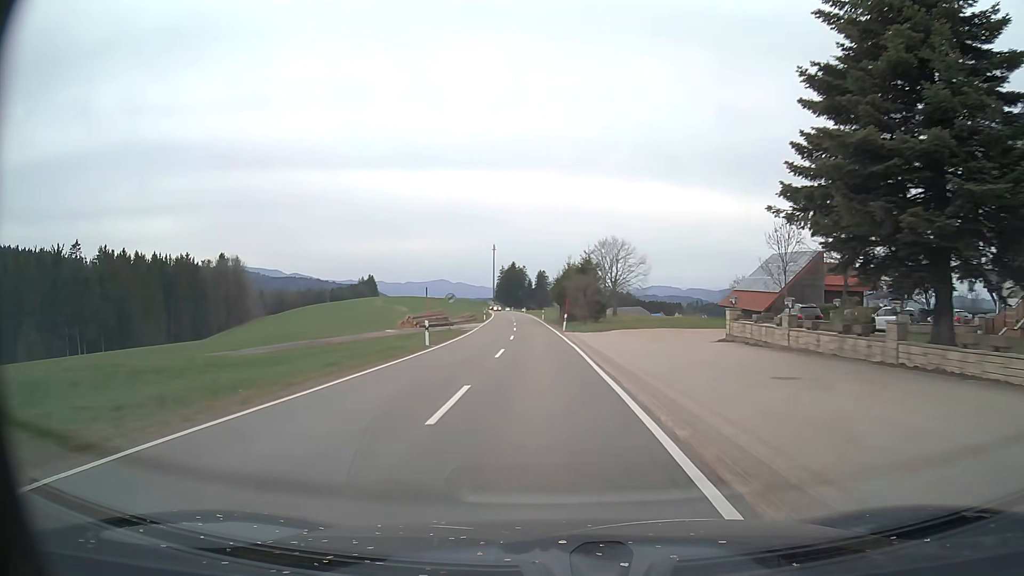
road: tertiary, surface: asphalt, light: Day
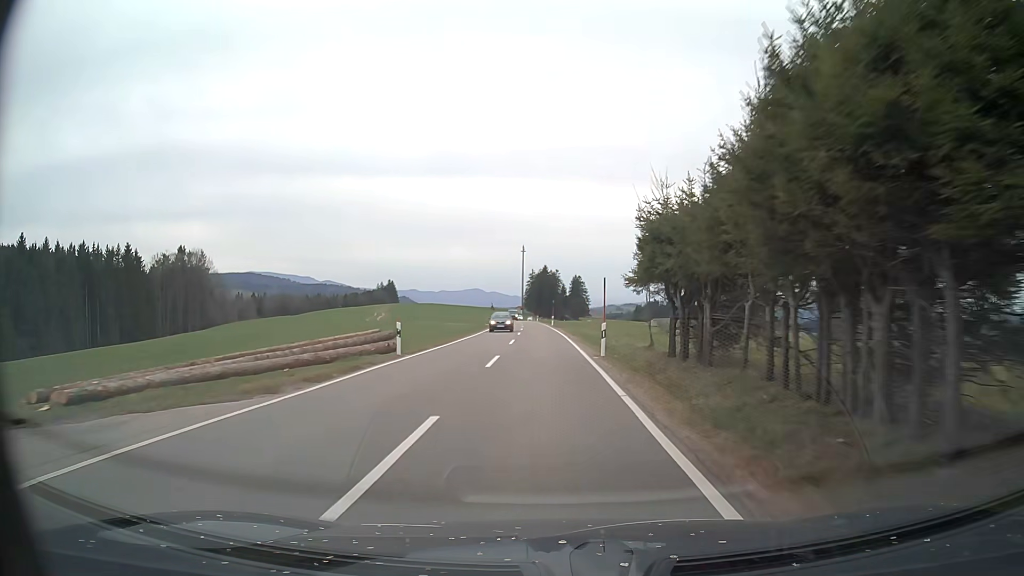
(-1.6, +53.4) m; -2°
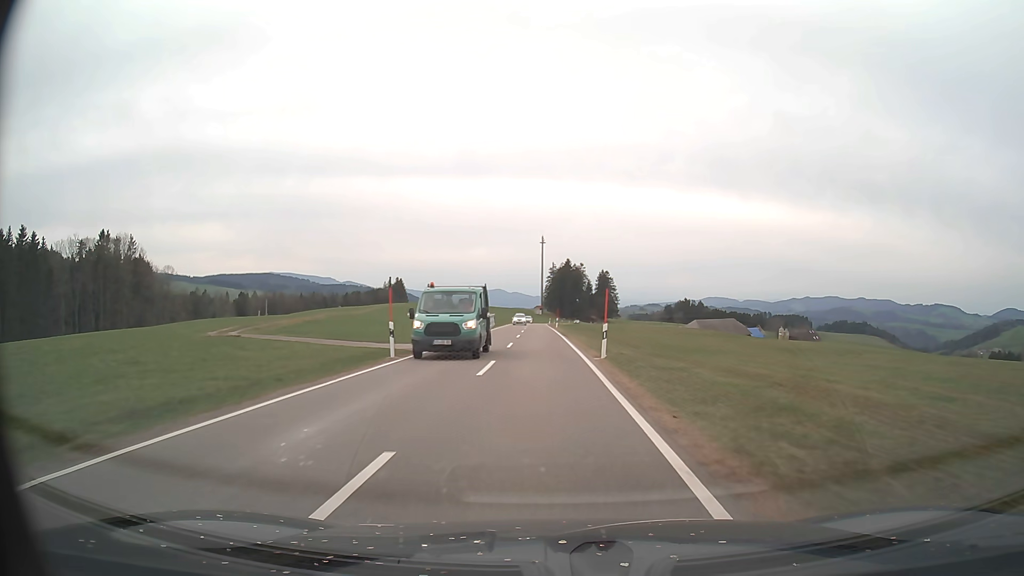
(-1.6, +51.7) m; -3°
(0, +10) (0, +20) (0, +30) (-1, +40) (-1, +50) (-1, +60) (-2, +70) (-2, +80) (-2, +90) (-2, +100) m
